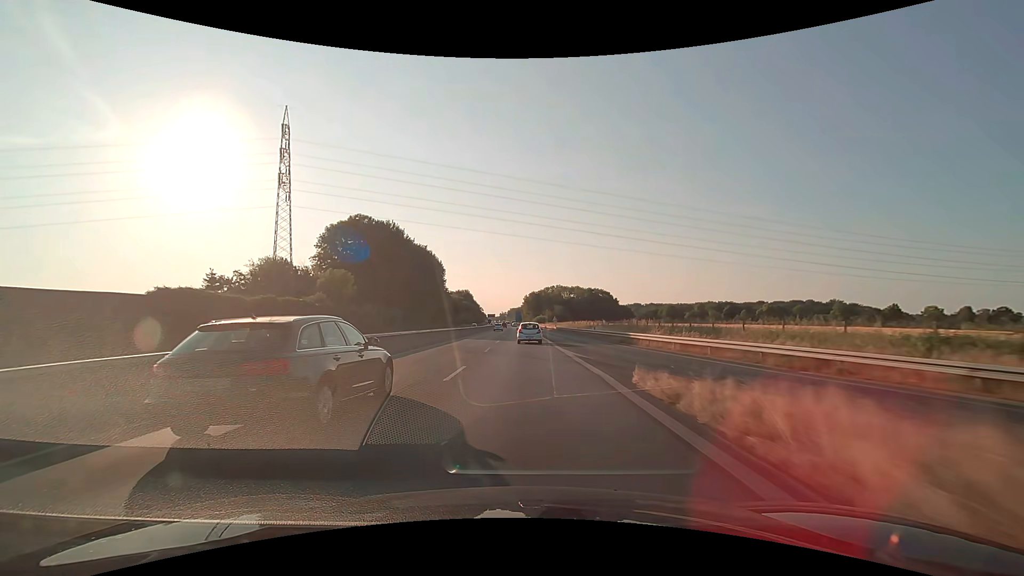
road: trunk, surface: asphalt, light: Day
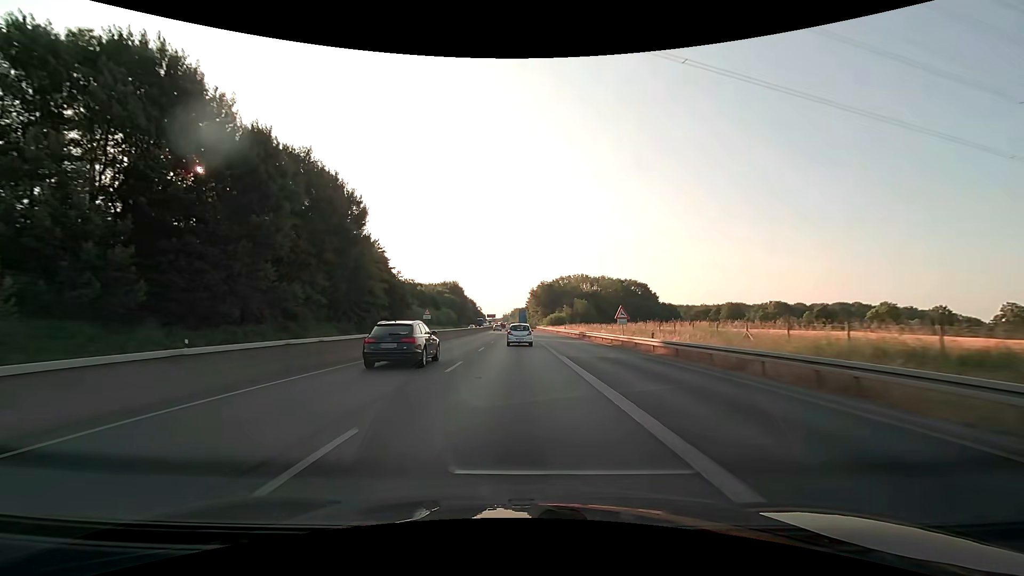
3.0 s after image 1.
(-0.5, +72.0) m; -1°
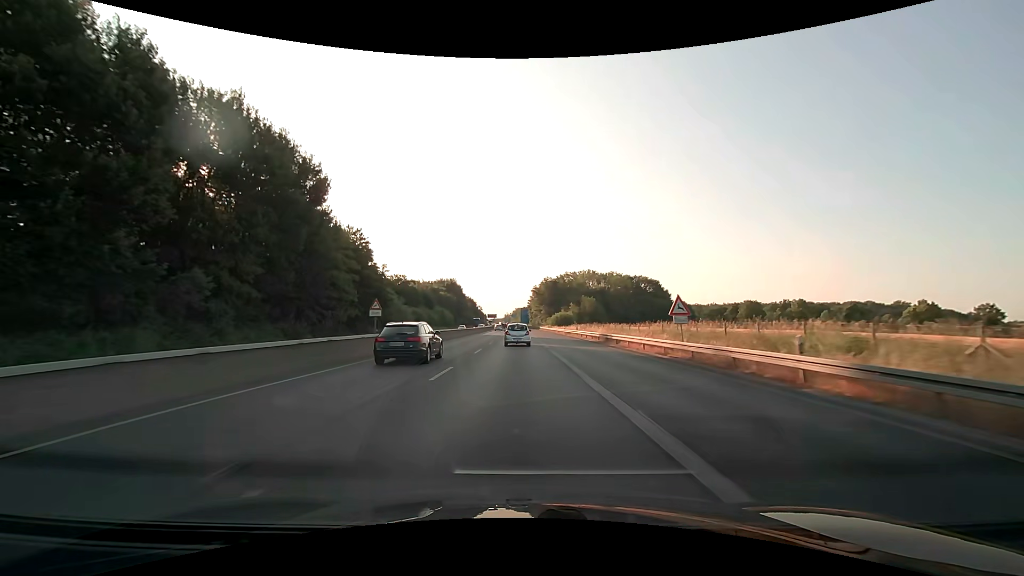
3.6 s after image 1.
(0.0, +14.1) m; 0°
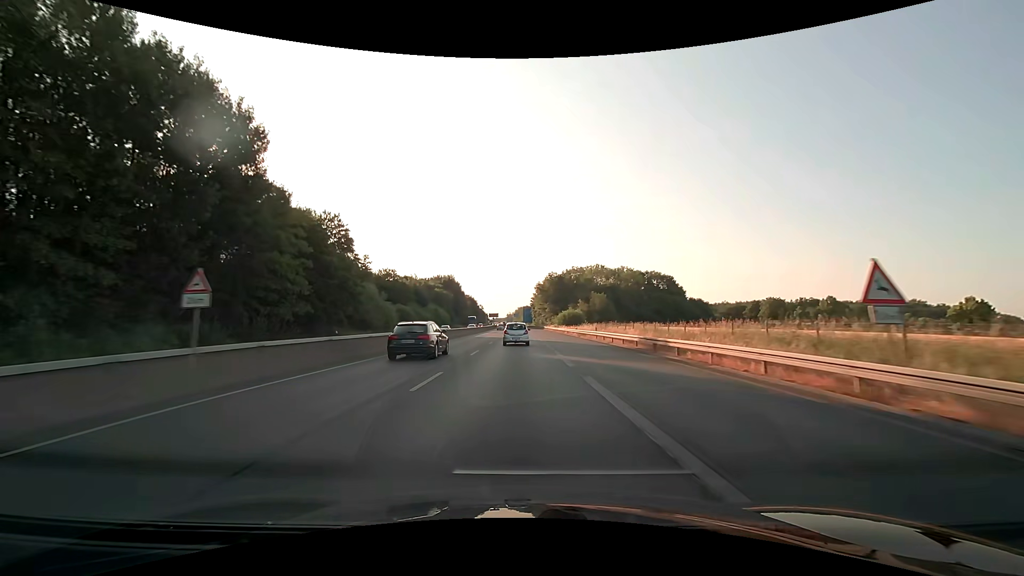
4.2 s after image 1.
(0.0, +14.1) m; 0°
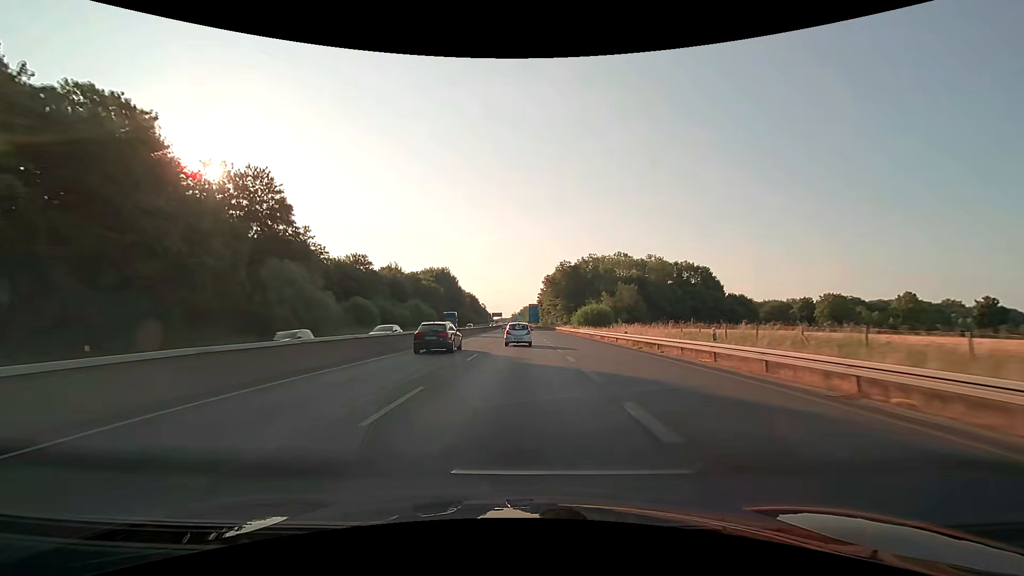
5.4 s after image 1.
(-0.2, +27.8) m; -1°
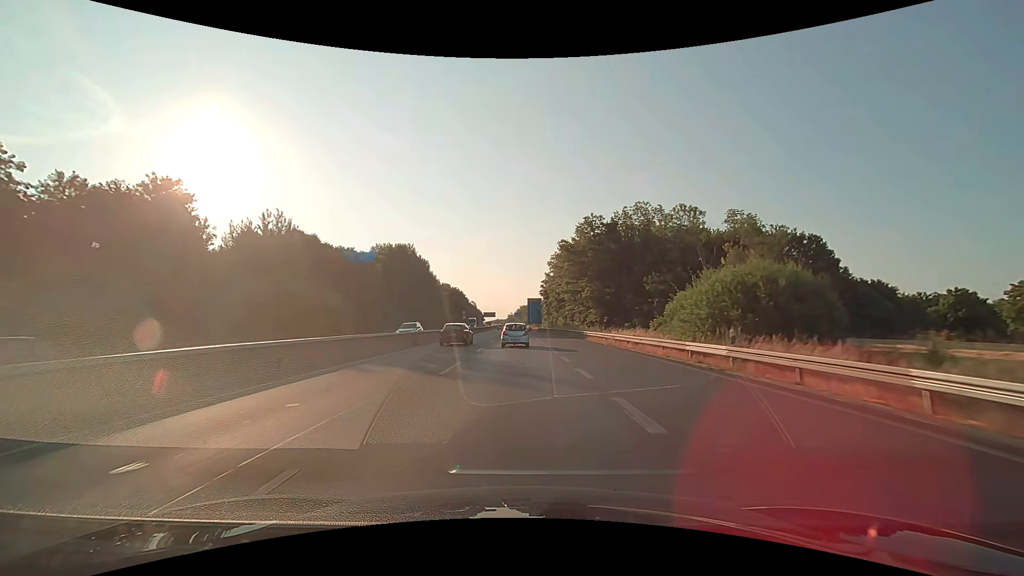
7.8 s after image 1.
(0.0, +54.1) m; 0°
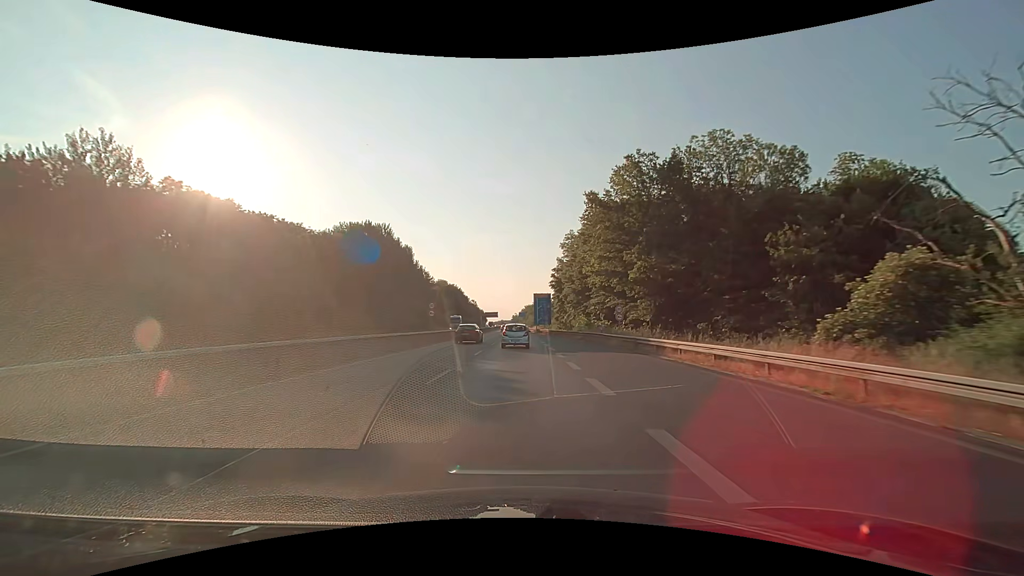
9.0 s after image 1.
(-0.1, +26.5) m; -1°
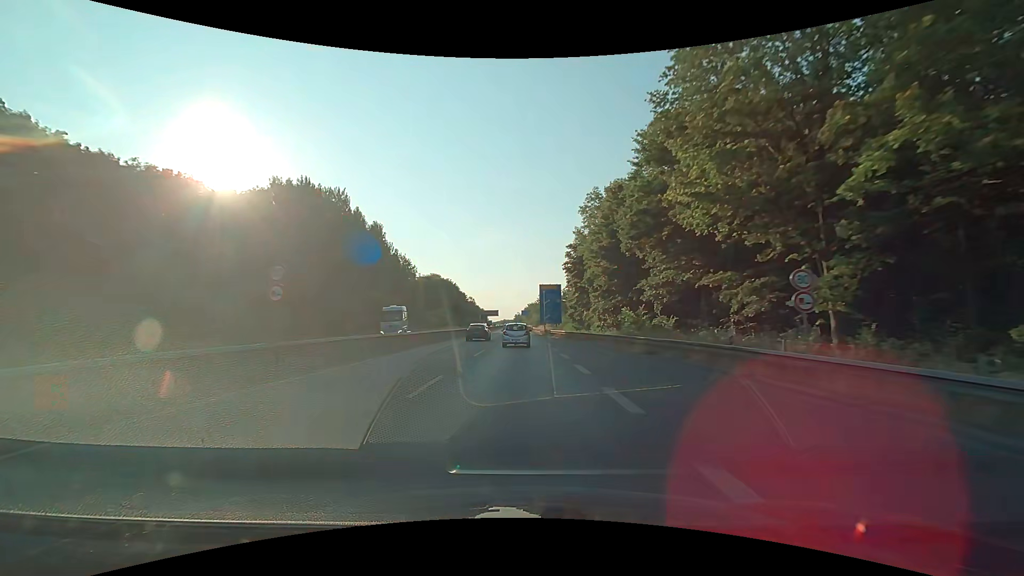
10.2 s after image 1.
(-0.1, +26.1) m; 0°
(0, +10) (0, +20) (0, +30) (0, +40) (0, +50) (0, +60) (0, +70) (0, +80) (0, +90) (-1, +100) m
